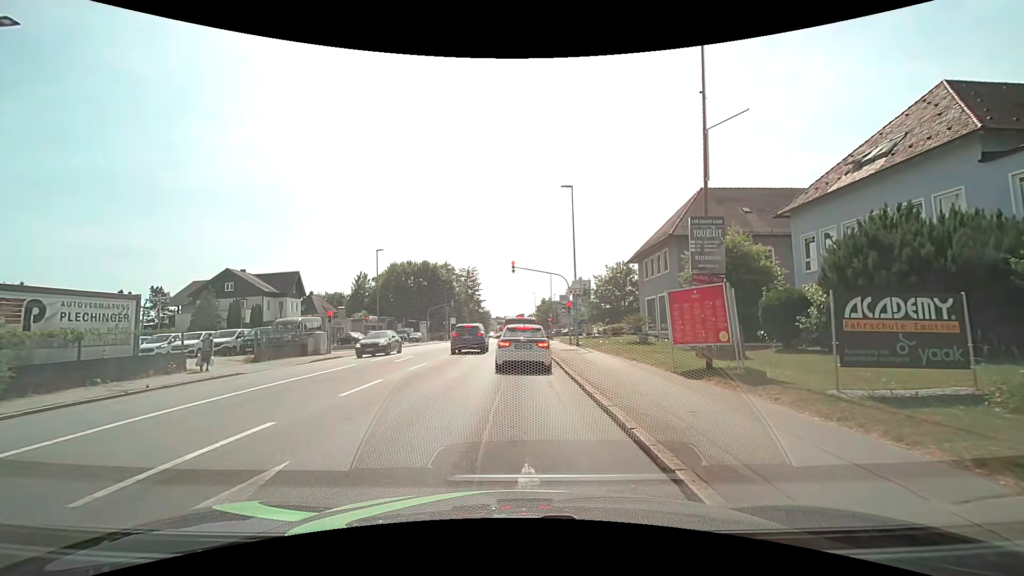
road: tertiary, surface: asphalt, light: Day
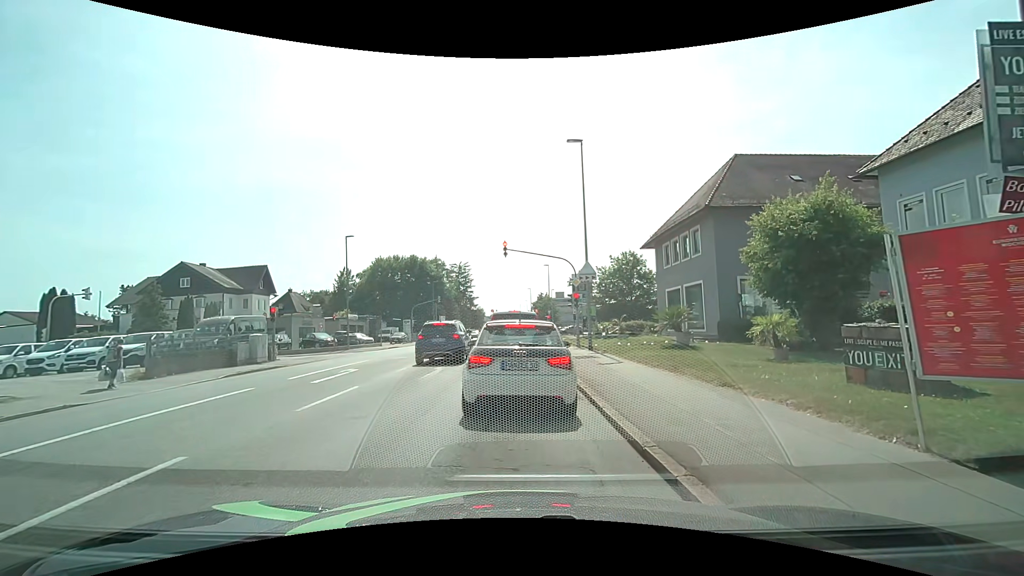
(0.0, +7.2) m; -1°
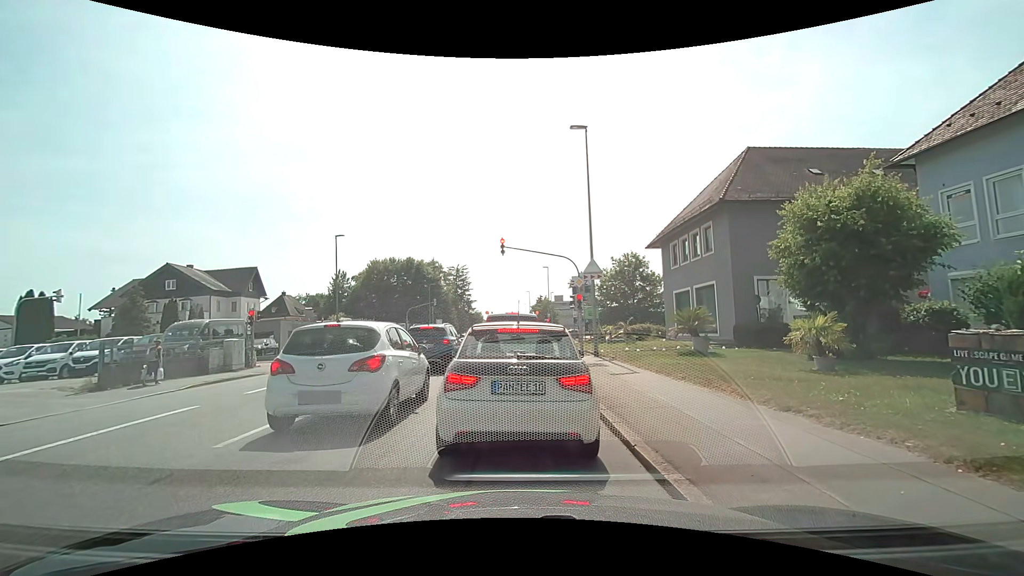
(0.0, +2.0) m; 0°
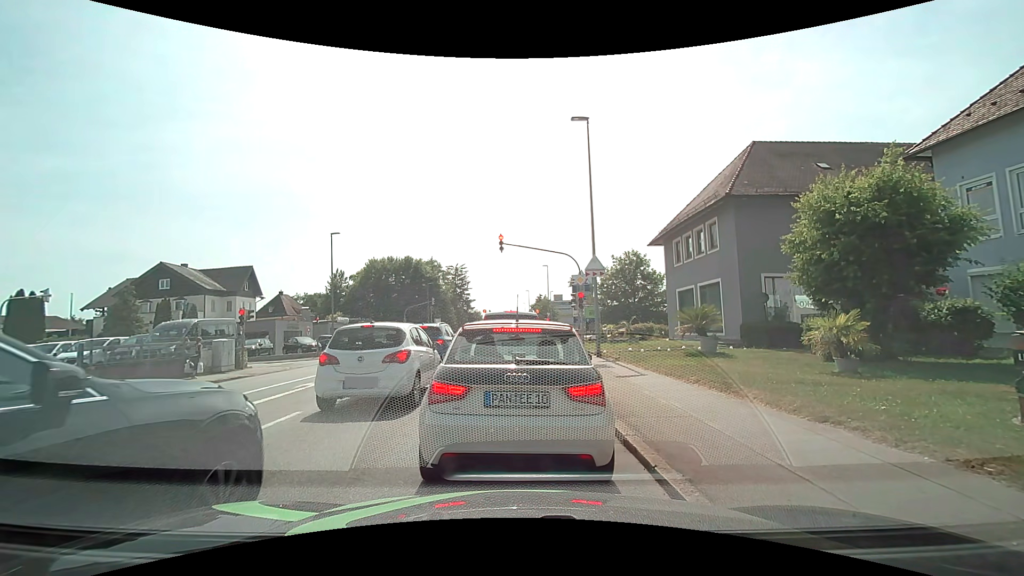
(0.0, +0.9) m; 0°
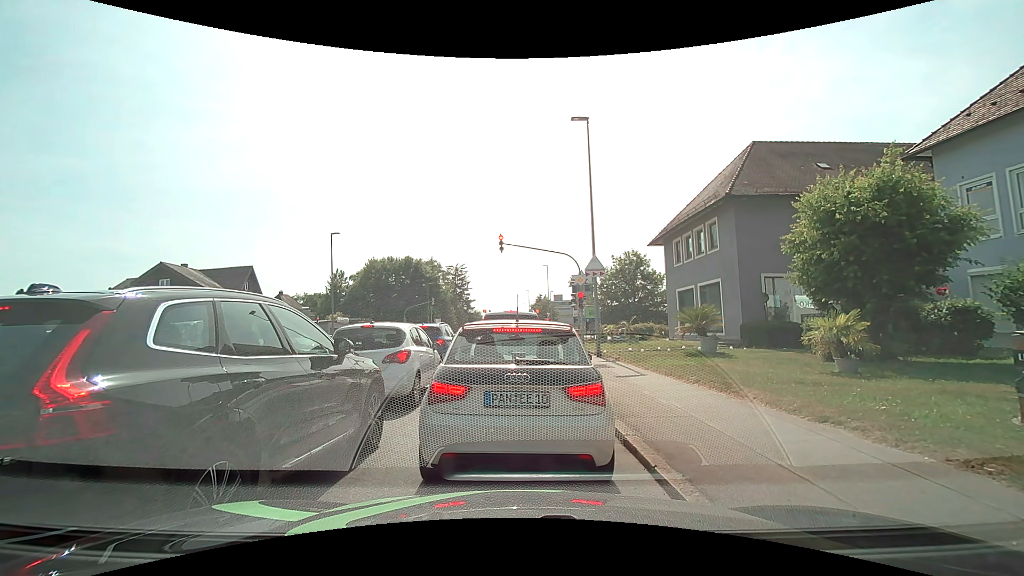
(0.0, 0.0) m; 0°
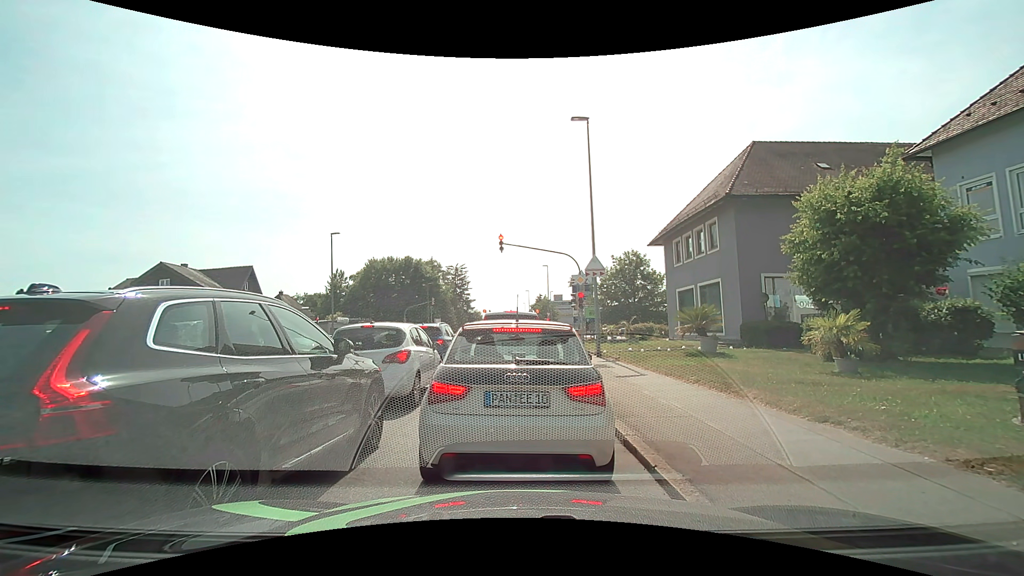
(0.0, 0.0) m; 0°
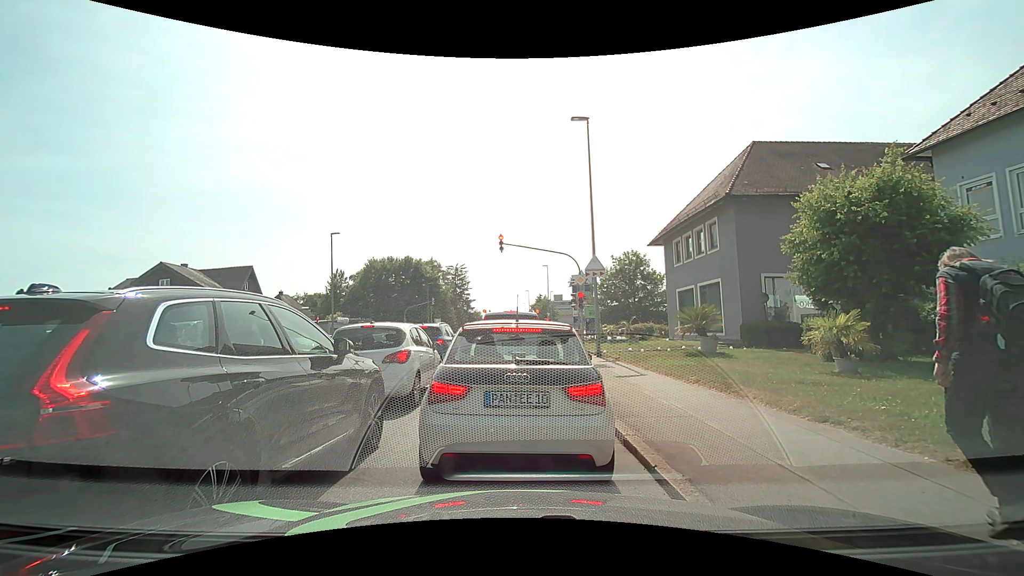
(0.0, 0.0) m; 0°
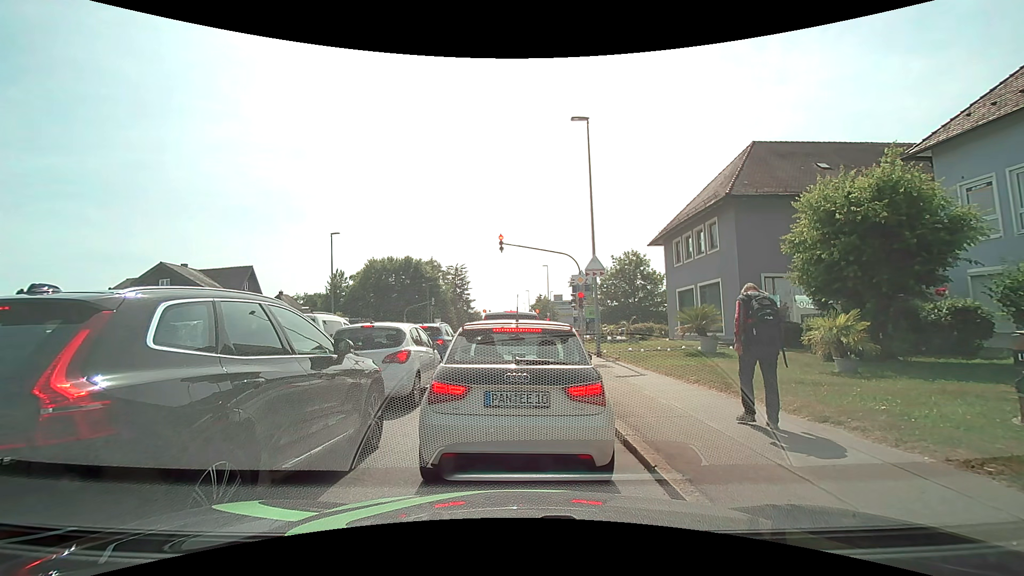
(0.0, 0.0) m; 0°
(0, +10) (+1, +20) (+1, +30) (+1, +40) (+1, +50) (+1, +60) (+2, +70) (+2, +80) (+2, +90) (+2, +100) m
